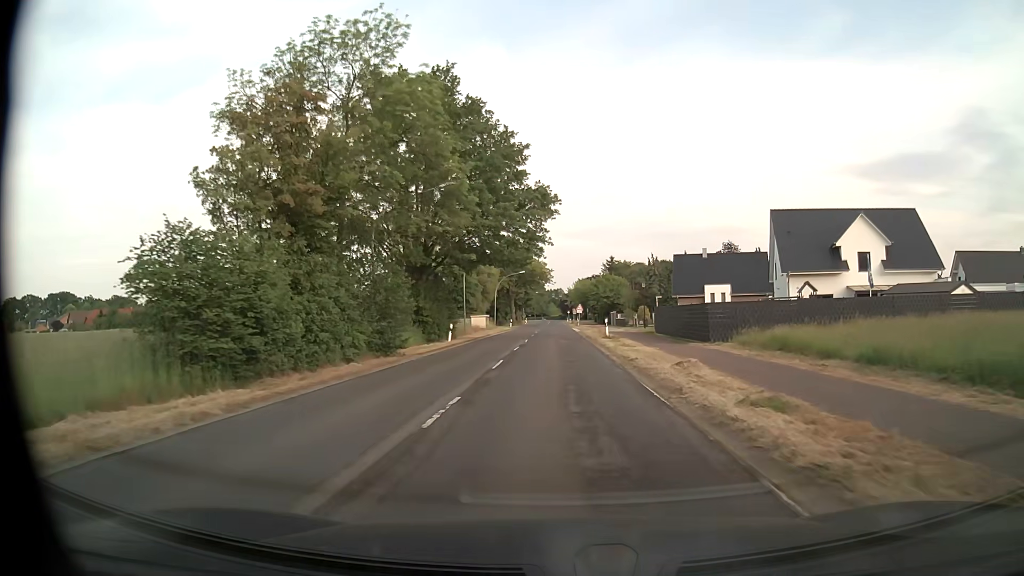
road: secondary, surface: asphalt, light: Day
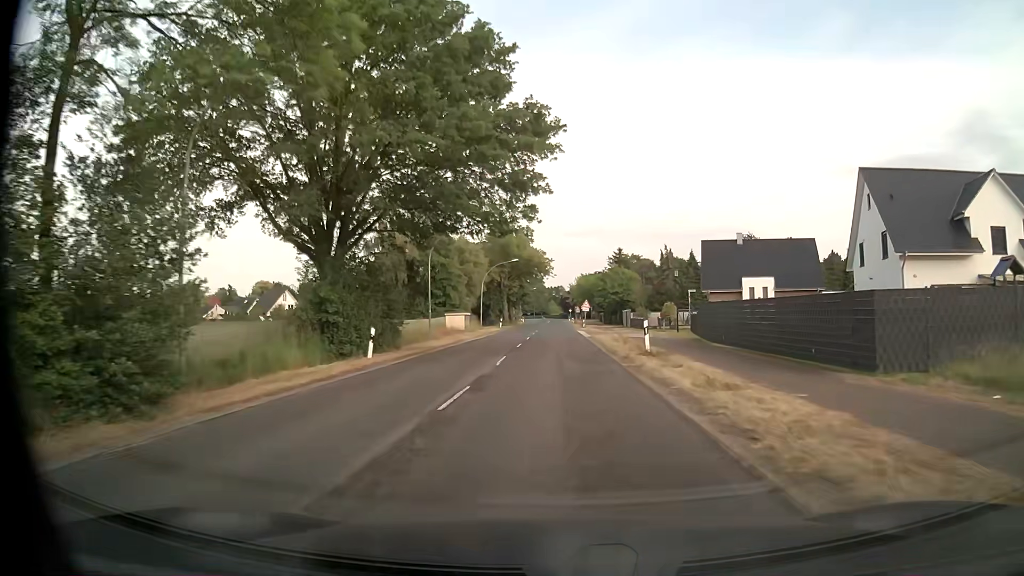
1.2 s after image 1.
(0.0, +16.8) m; 0°
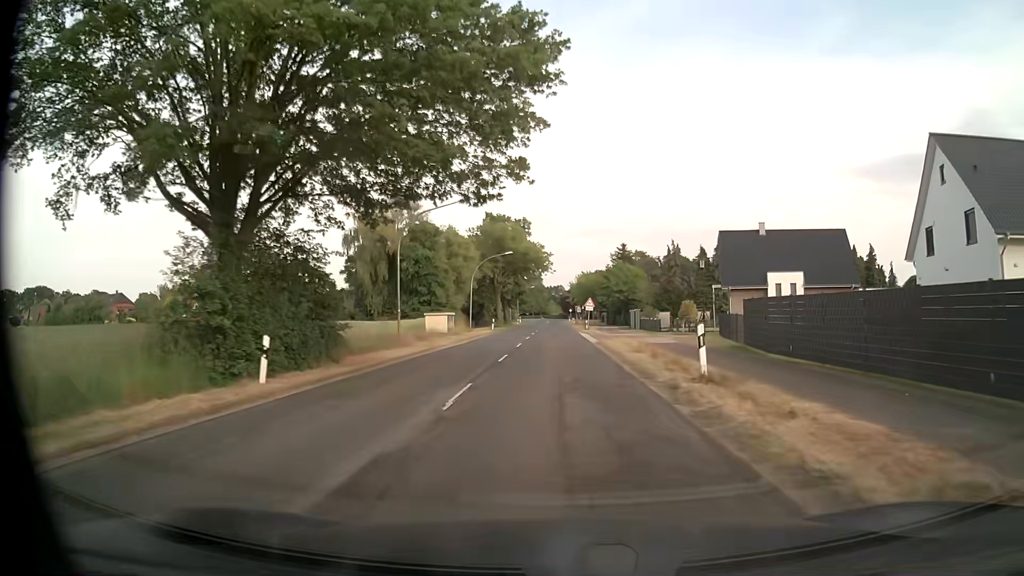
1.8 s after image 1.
(0.0, +8.4) m; 0°
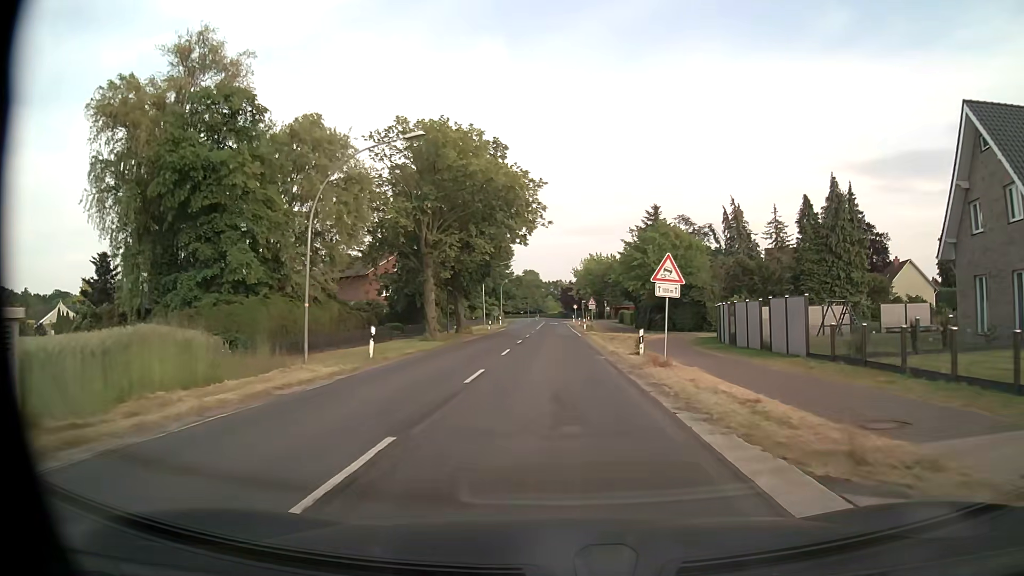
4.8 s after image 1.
(0.0, +42.1) m; 0°
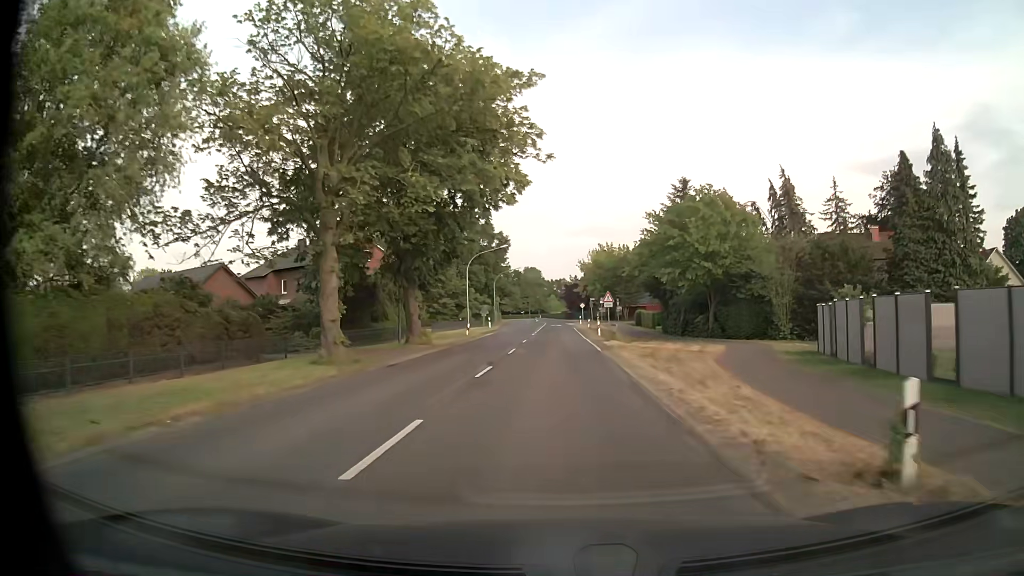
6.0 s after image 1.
(-0.1, +16.9) m; 0°
(0, +10) (0, +20) (0, +30) (0, +40) (0, +50) (0, +60) (0, +70) (0, +80) (0, +90) (0, +100) m
